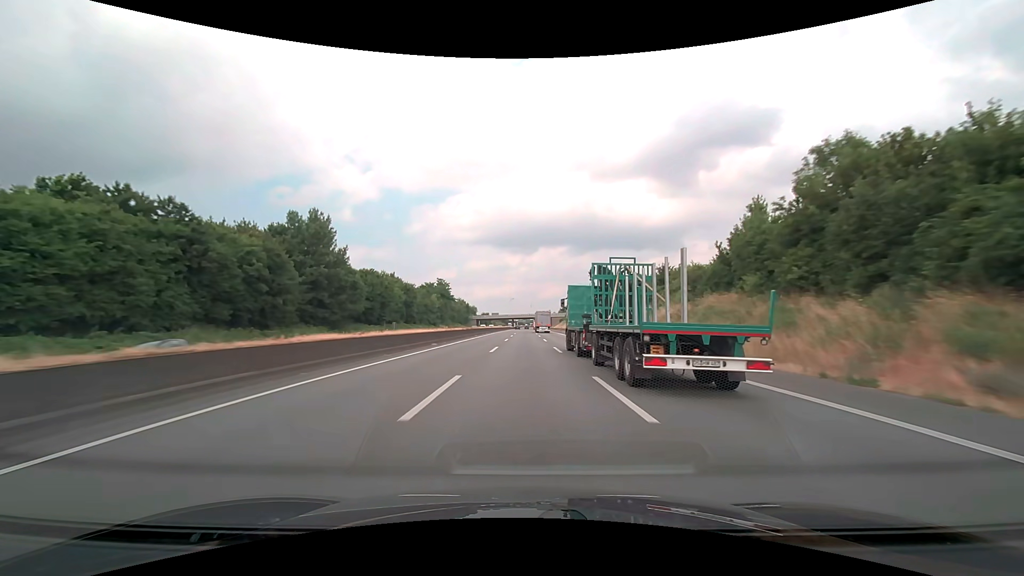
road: motorway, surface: asphalt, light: Day
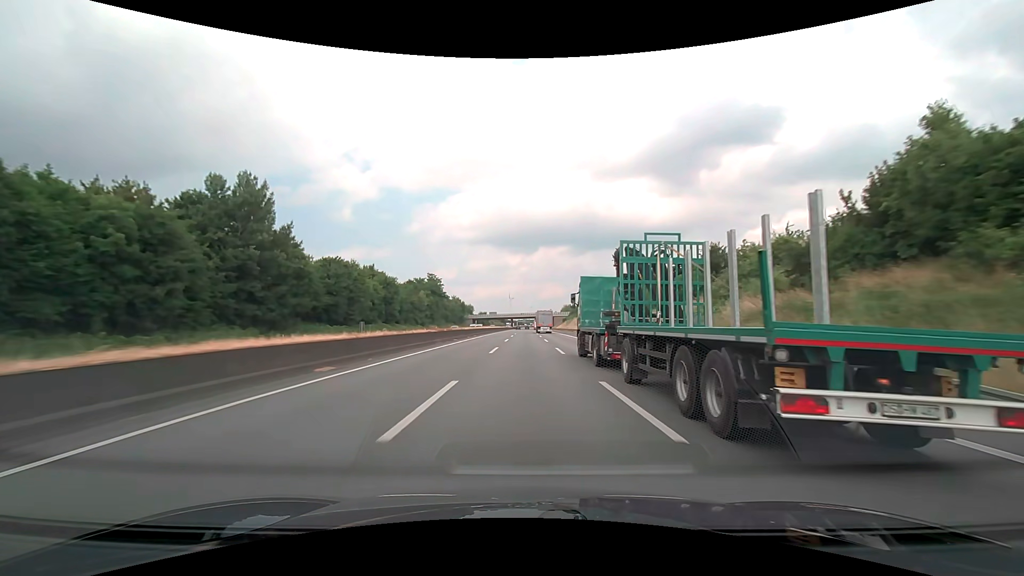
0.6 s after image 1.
(0.0, +19.1) m; 0°
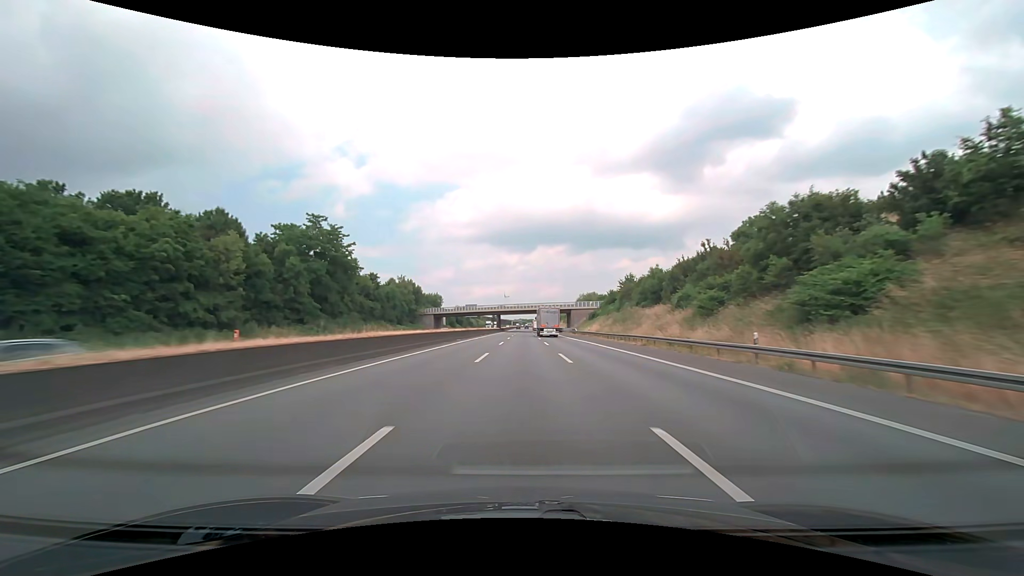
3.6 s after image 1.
(+0.5, +95.3) m; 0°
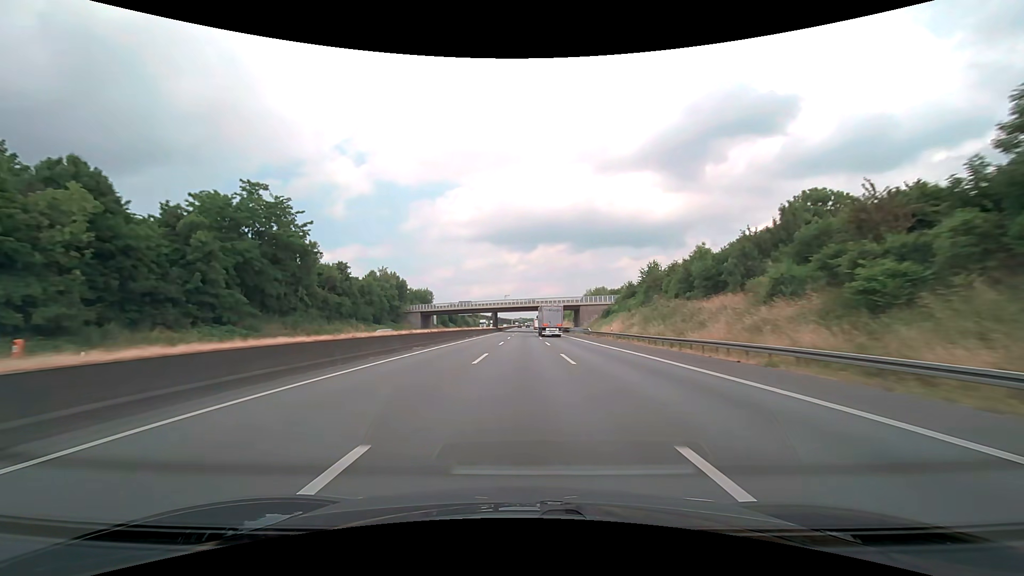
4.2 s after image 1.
(0.0, +19.0) m; 0°
